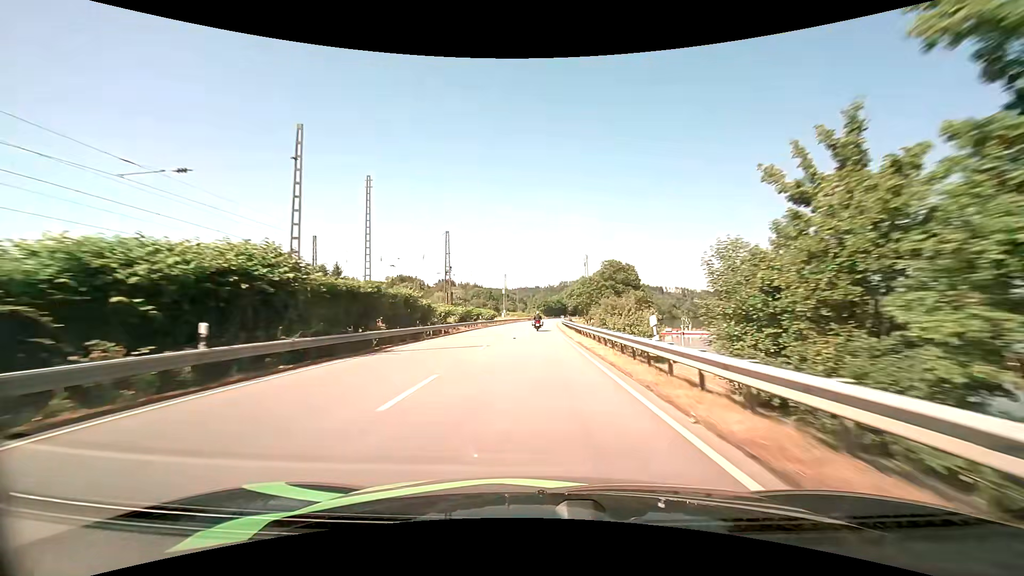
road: primary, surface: asphalt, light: Day
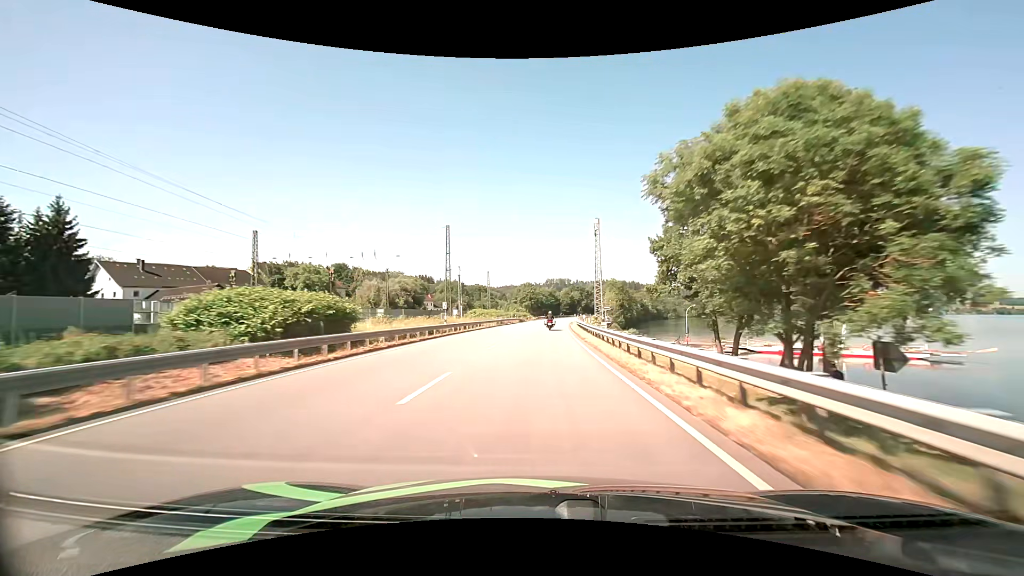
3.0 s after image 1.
(+0.6, +71.9) m; +1°
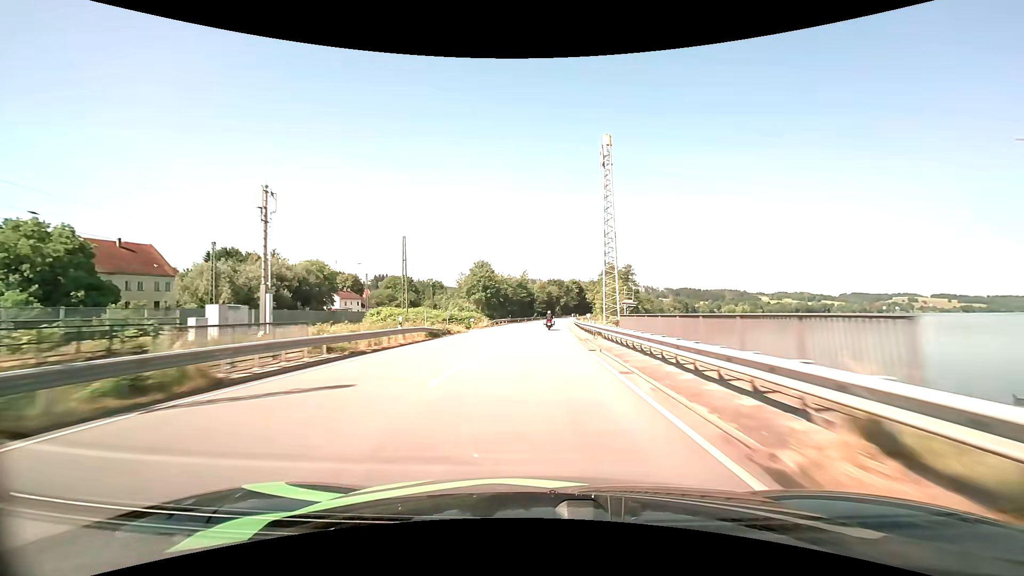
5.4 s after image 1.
(+1.6, +58.1) m; +3°
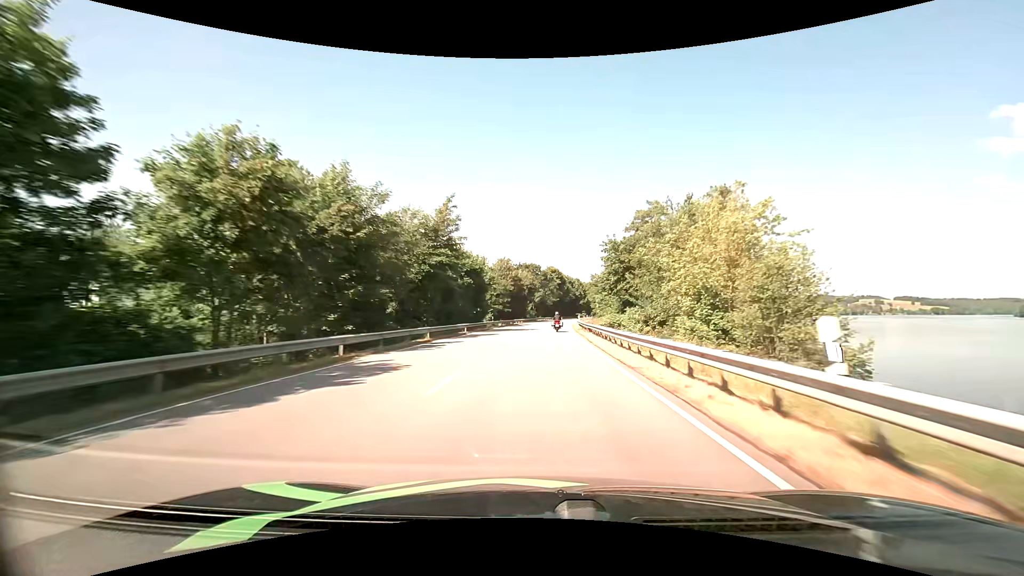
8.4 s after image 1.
(+2.1, +73.3) m; +3°
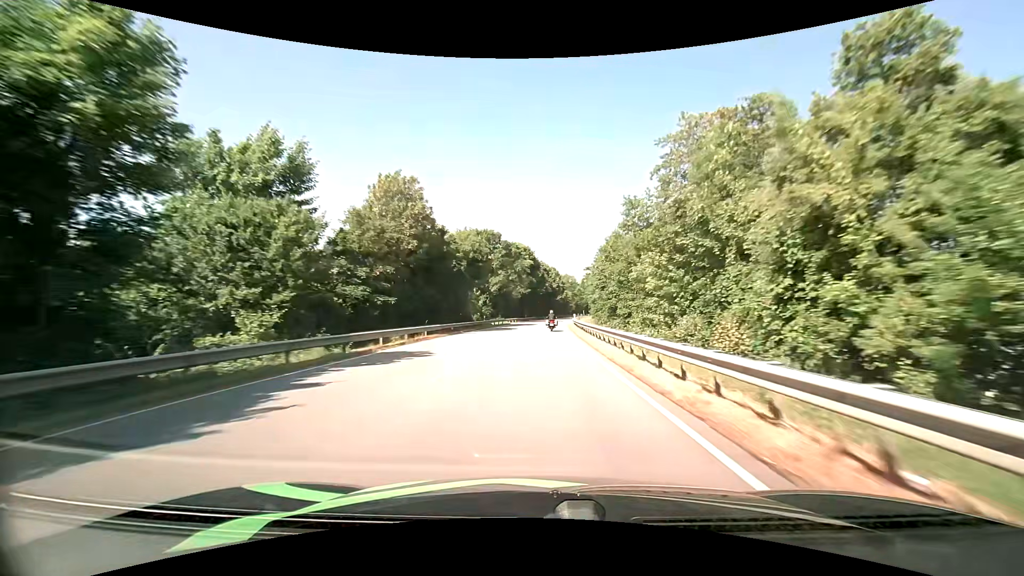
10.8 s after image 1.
(+2.0, +58.7) m; +3°
